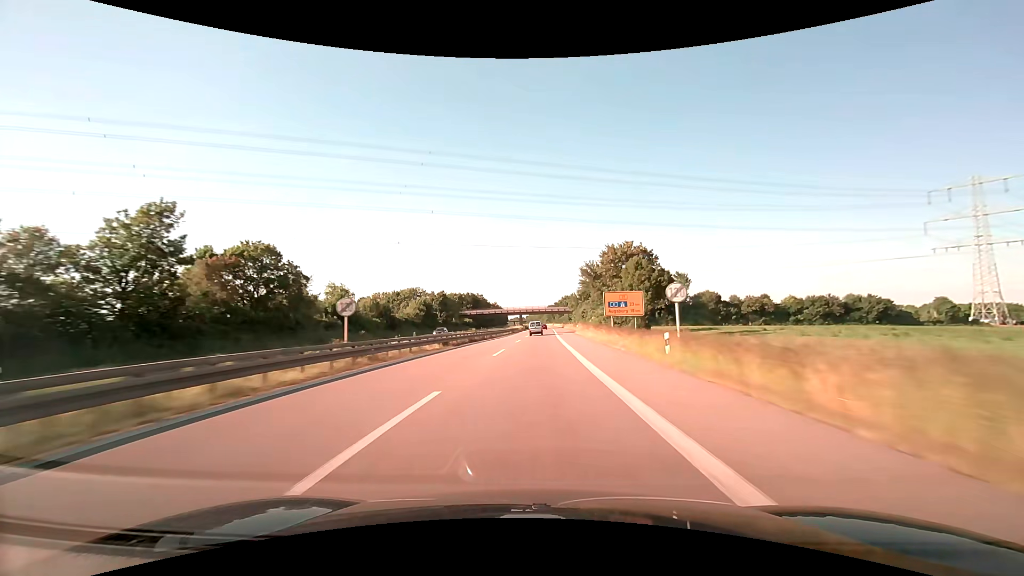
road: trunk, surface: asphalt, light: Day
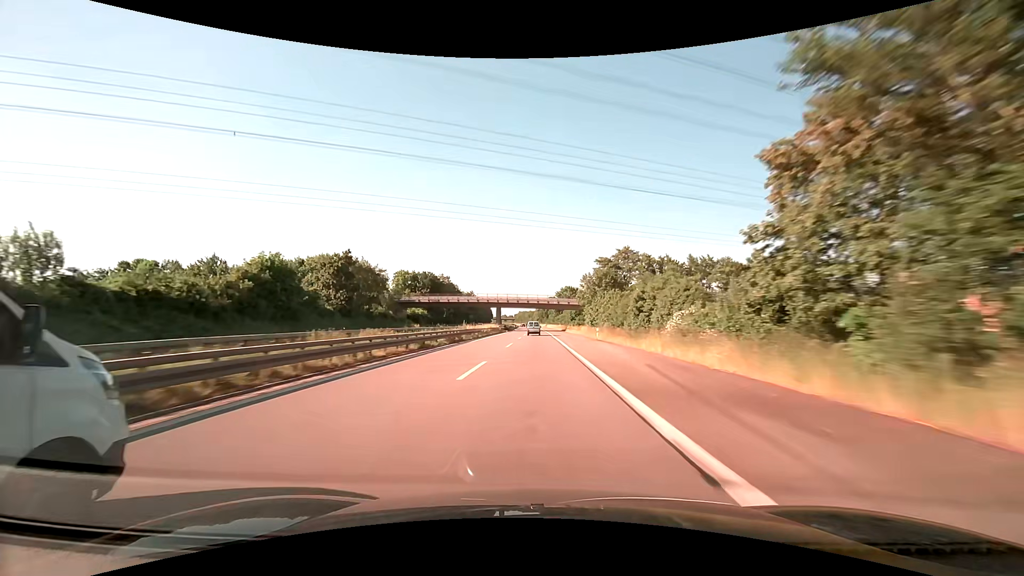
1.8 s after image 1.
(+0.7, +63.7) m; +1°
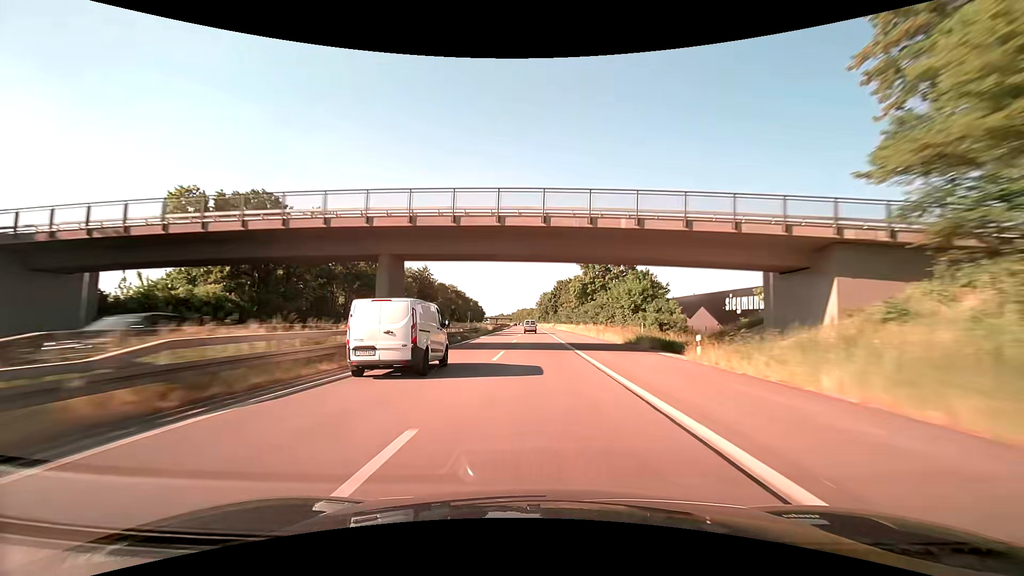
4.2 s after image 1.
(-0.2, +83.4) m; 0°
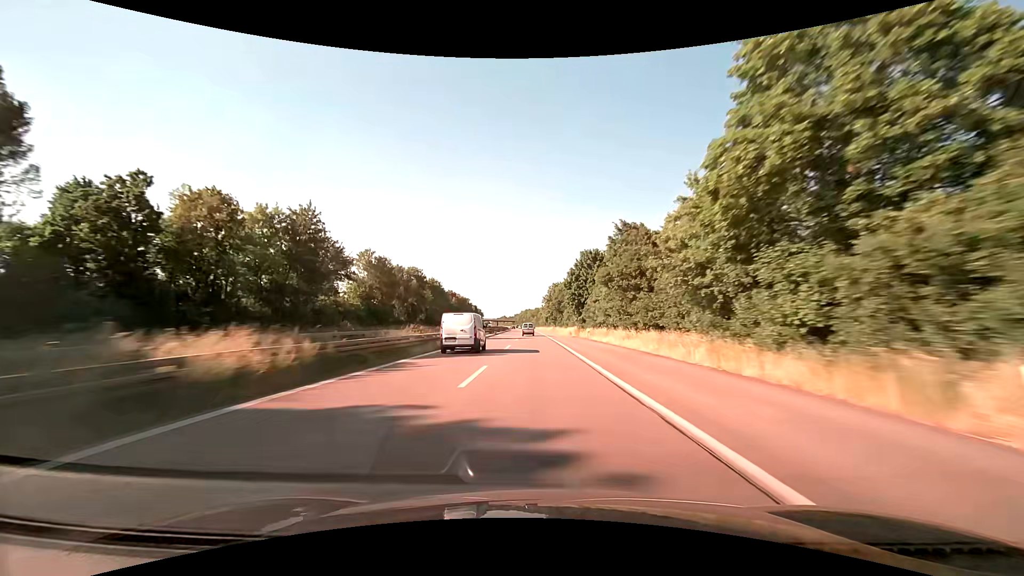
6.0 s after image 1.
(-0.2, +61.4) m; -1°
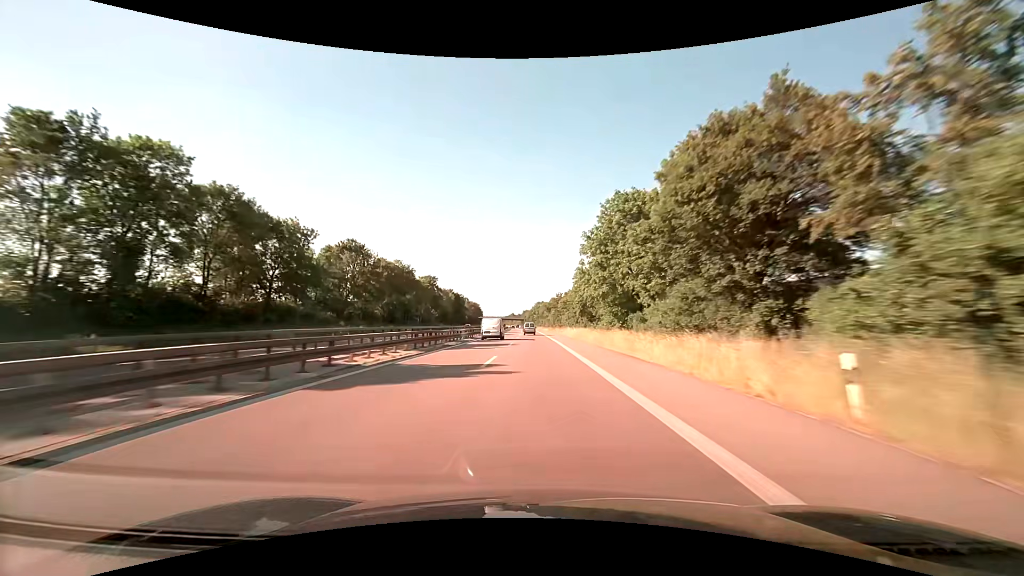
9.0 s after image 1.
(-1.4, +102.8) m; -2°
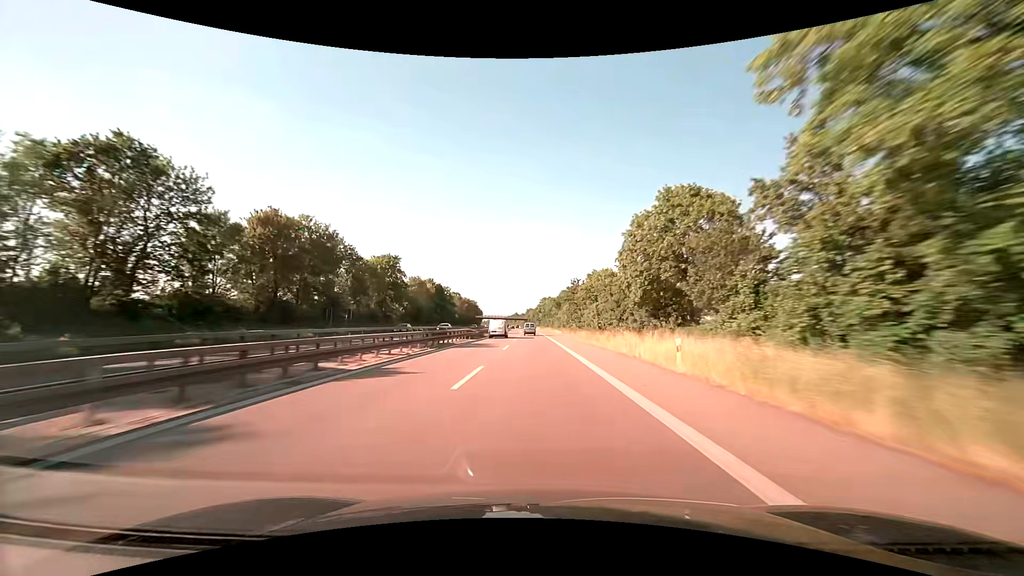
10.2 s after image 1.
(-0.2, +41.5) m; -1°
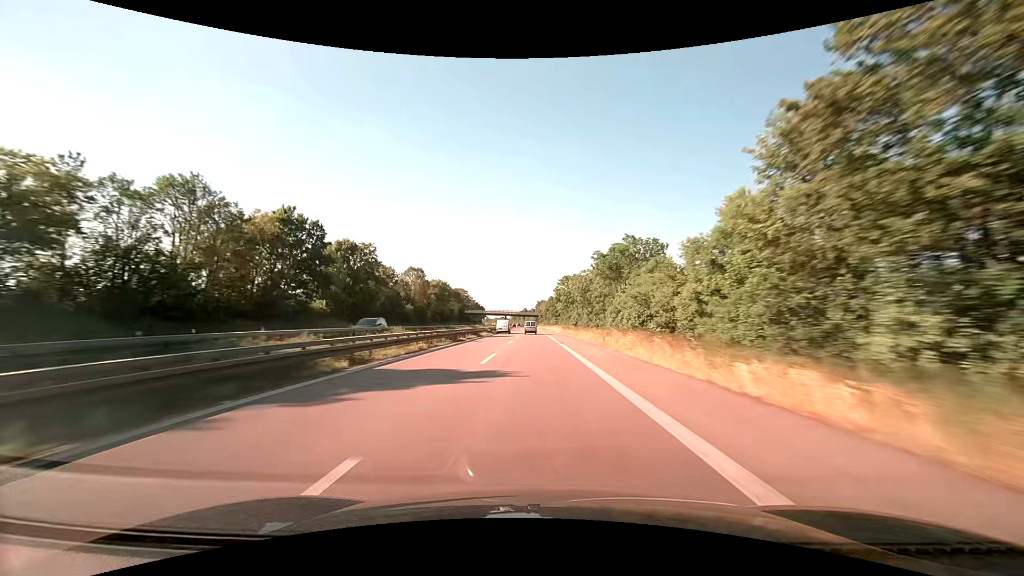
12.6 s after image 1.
(-0.8, +83.4) m; -1°
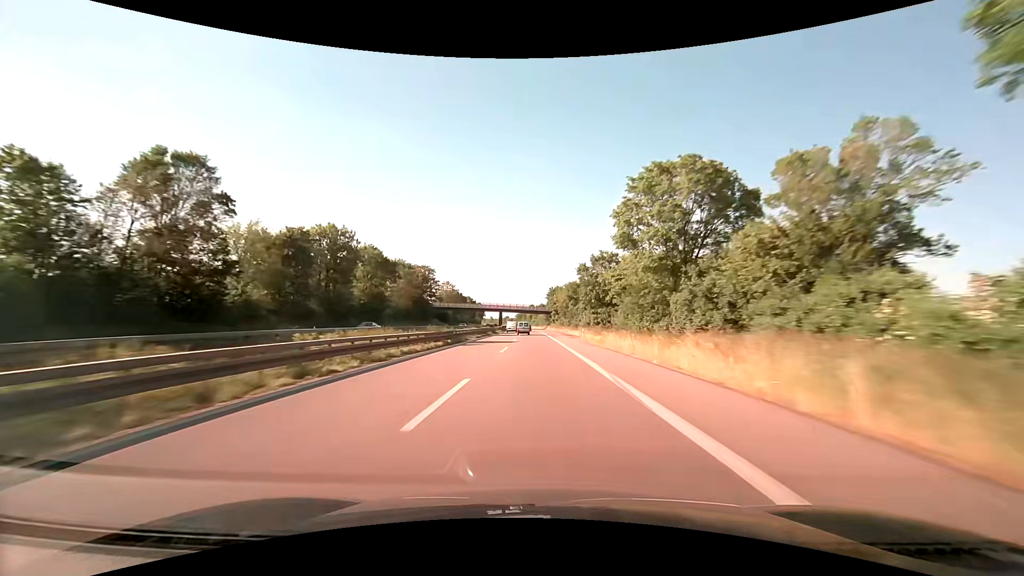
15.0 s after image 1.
(-0.9, +82.5) m; -1°
(0, +10) (0, +20) (0, +30) (0, +40) (0, +50) (0, +60) (0, +70) (-1, +80) (-1, +90) (-1, +100) m
